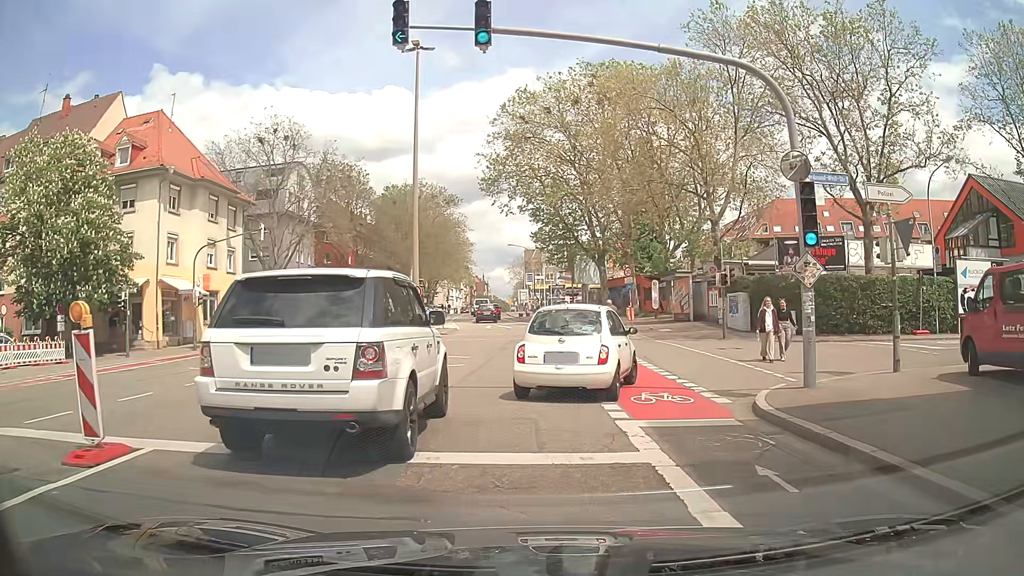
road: secondary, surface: asphalt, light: Day
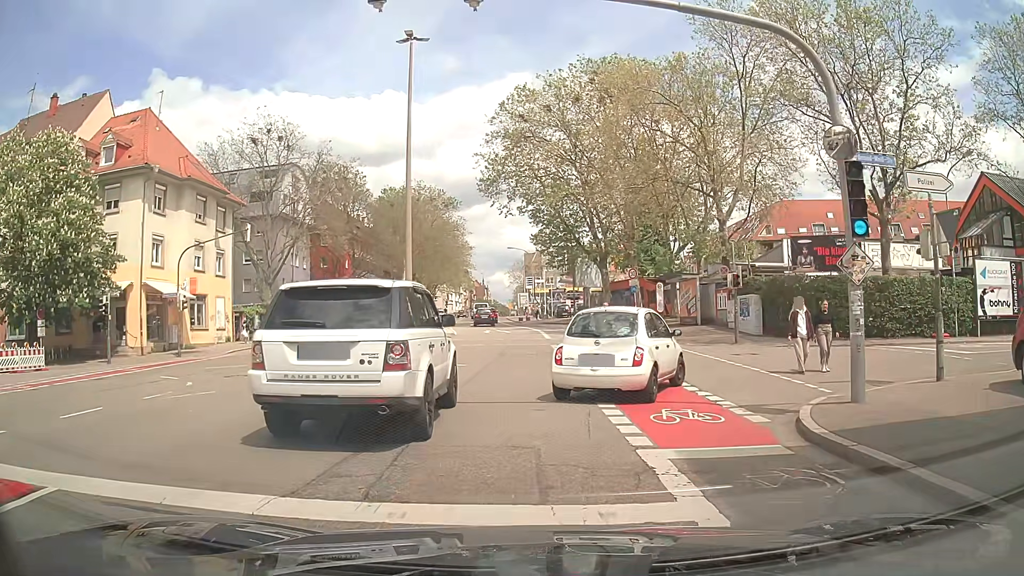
(0.0, +1.9) m; 0°
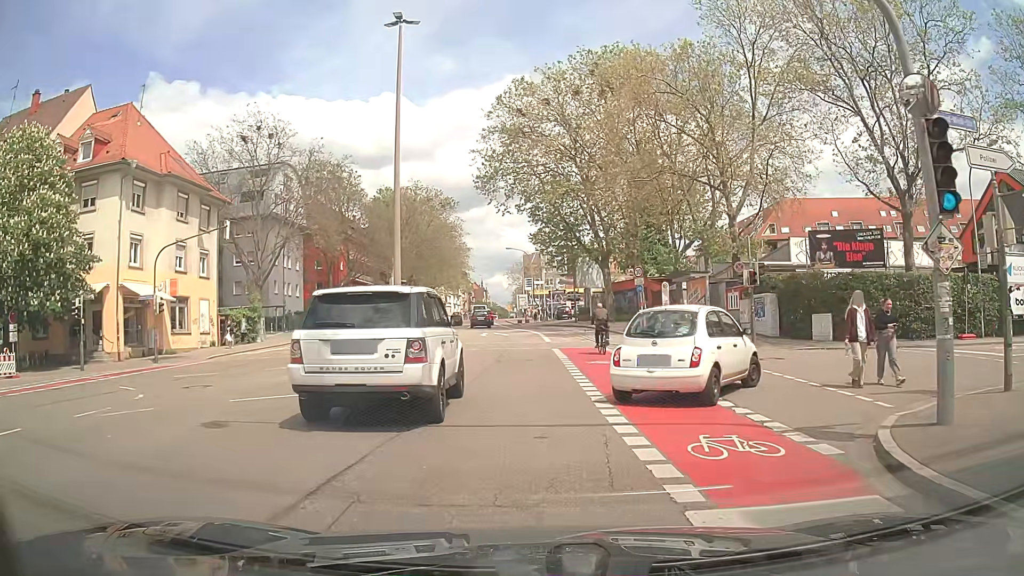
(+0.1, +2.4) m; +2°
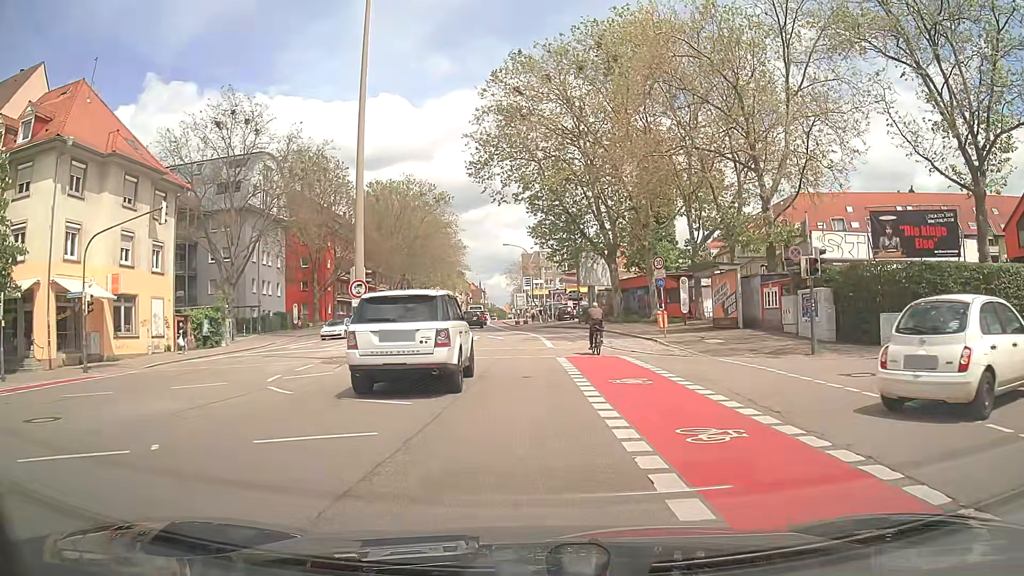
(-0.1, +6.0) m; -1°
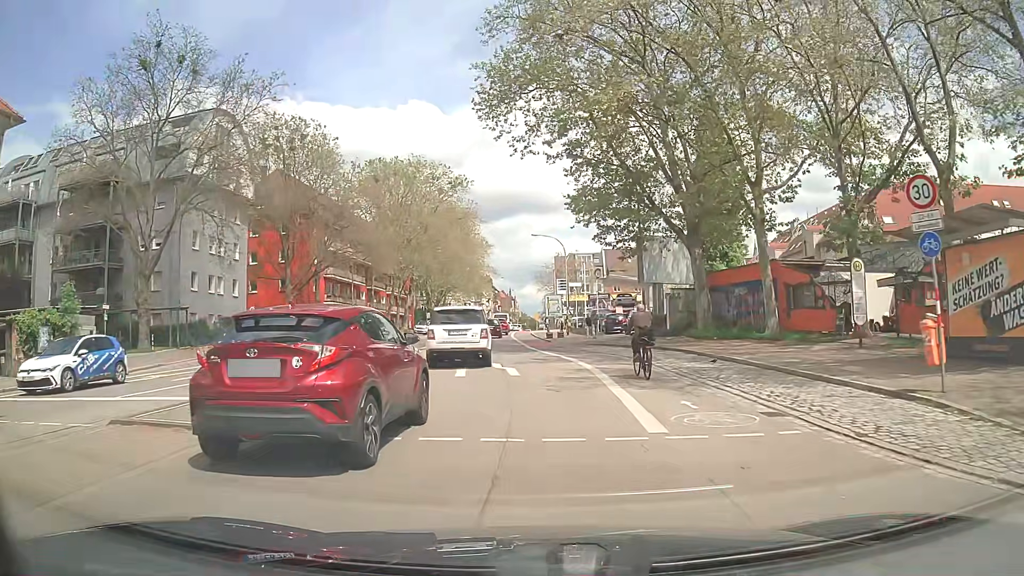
(-0.4, +19.2) m; -3°
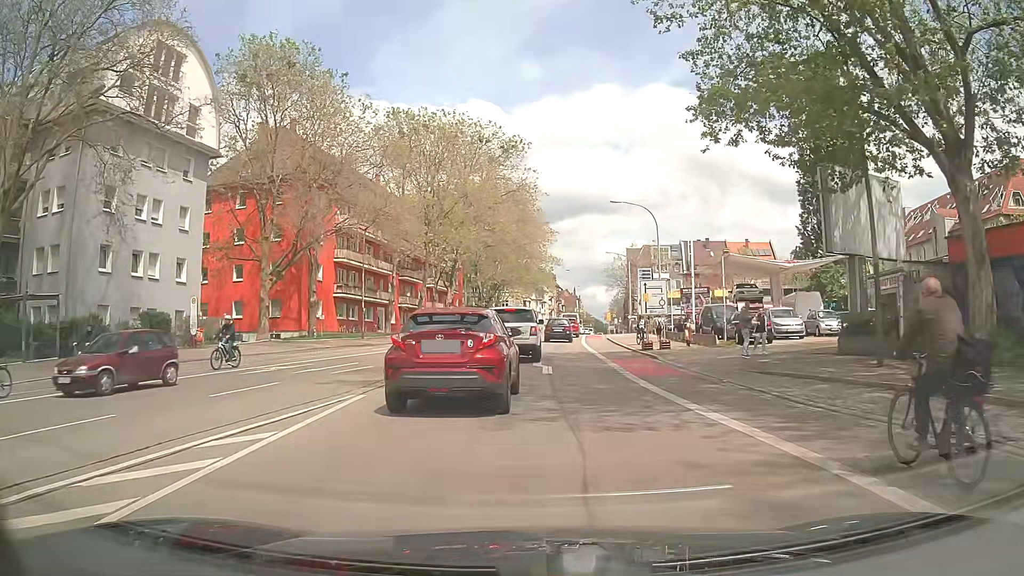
(-1.0, +19.2) m; -5°
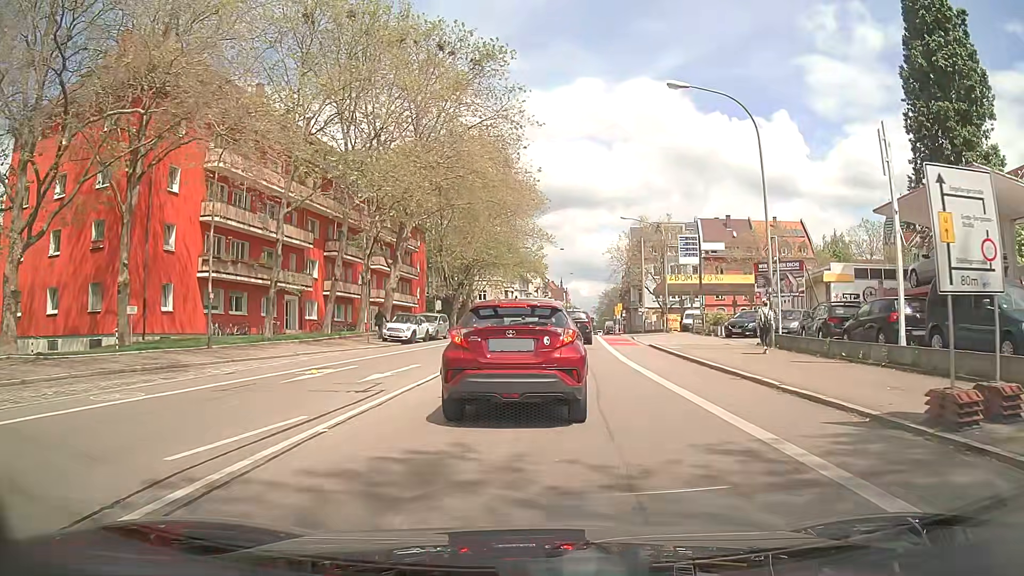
(-0.2, +23.6) m; +1°
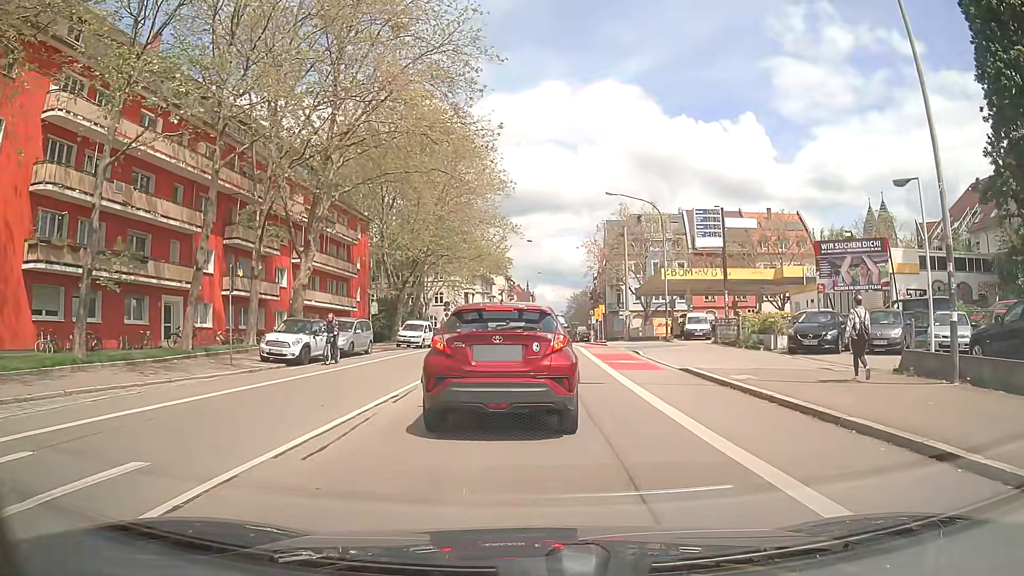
(+0.4, +12.5) m; +3°
